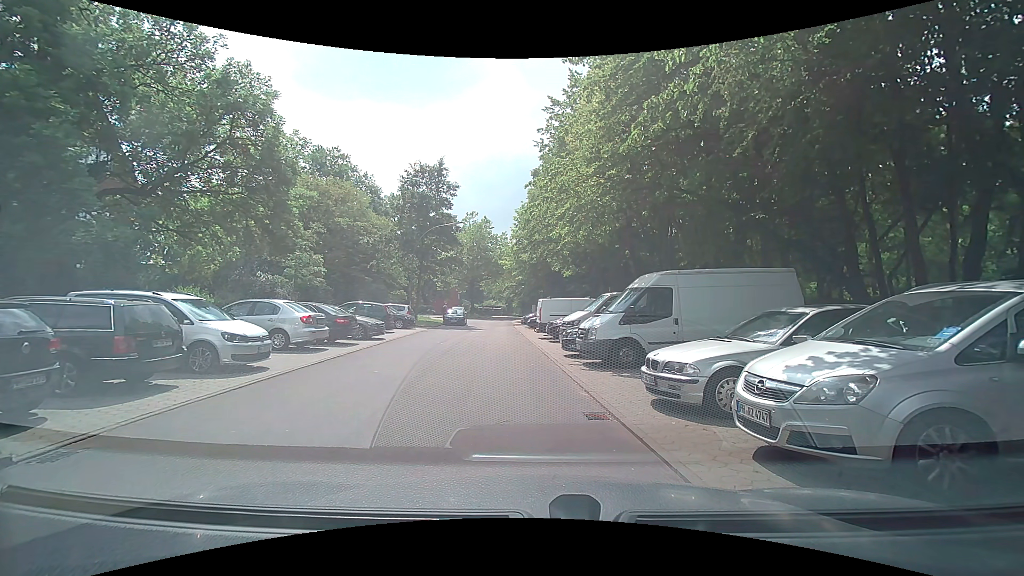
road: residential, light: Day
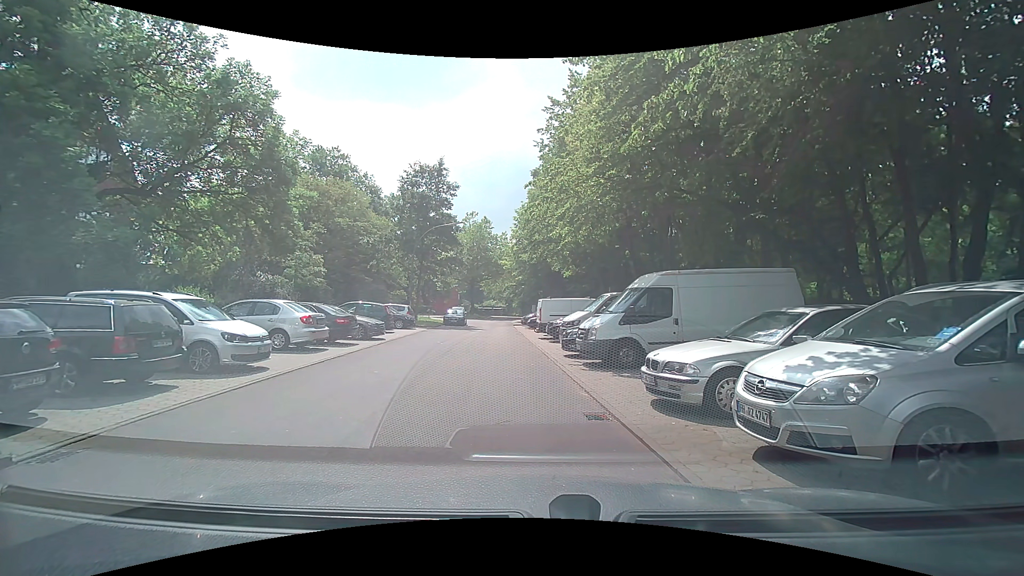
(0.0, 0.0) m; 0°
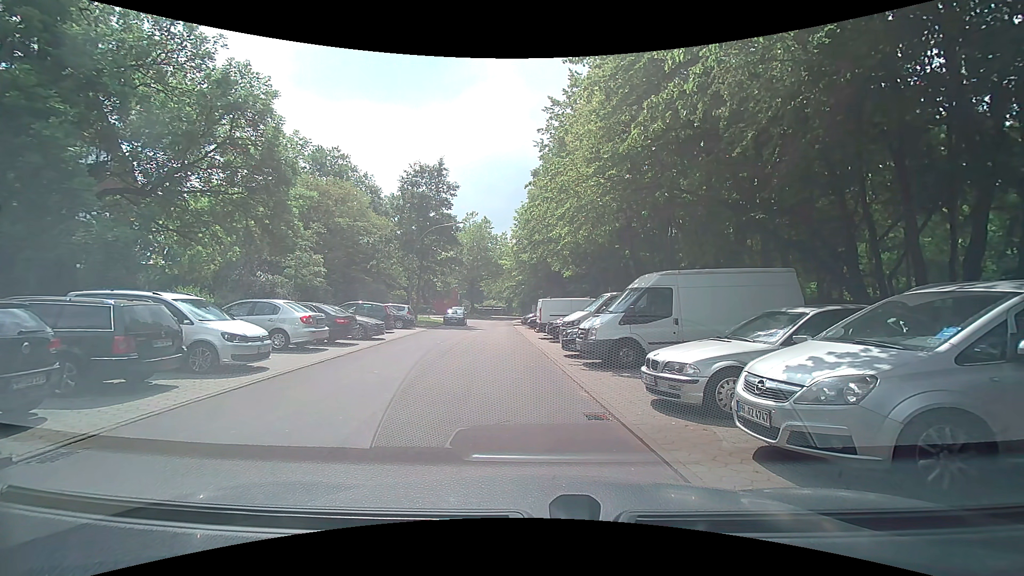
(0.0, 0.0) m; 0°
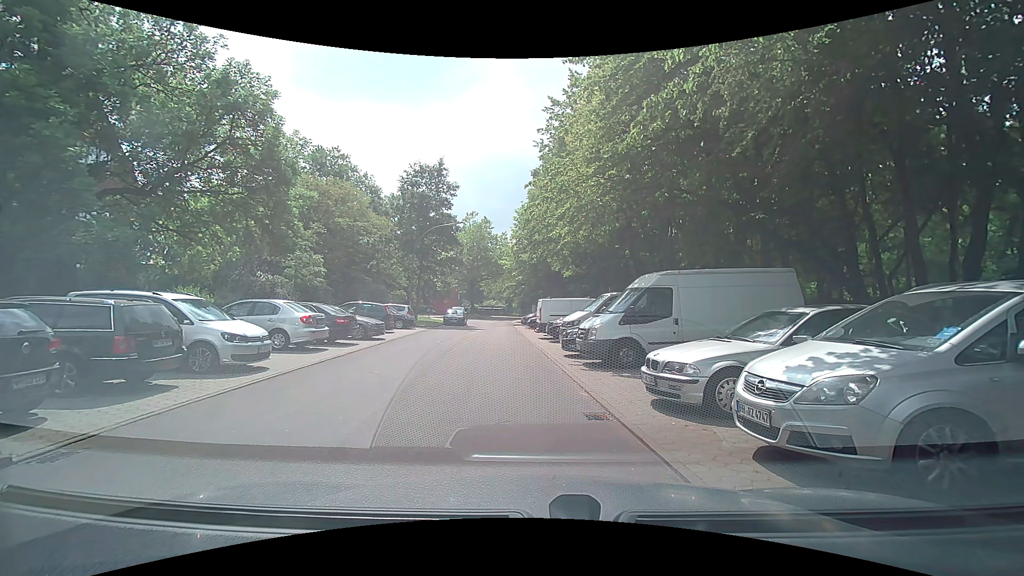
(0.0, 0.0) m; 0°
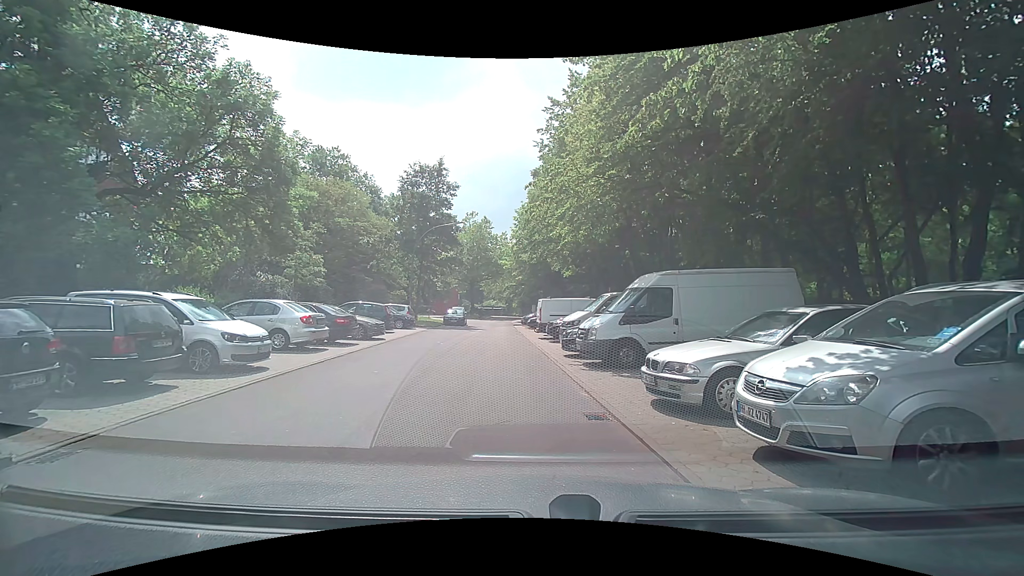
(0.0, 0.0) m; 0°
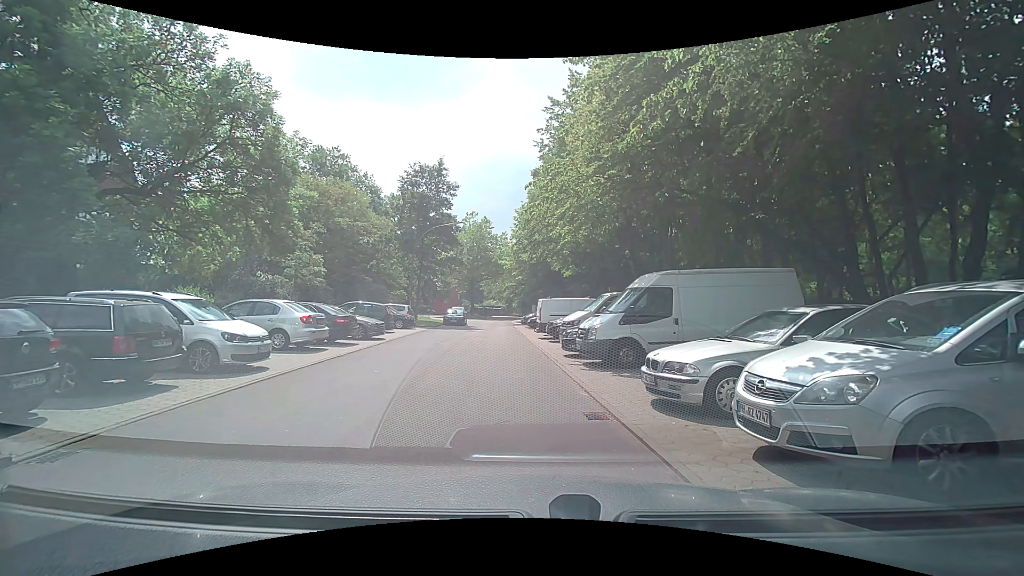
(0.0, 0.0) m; 0°
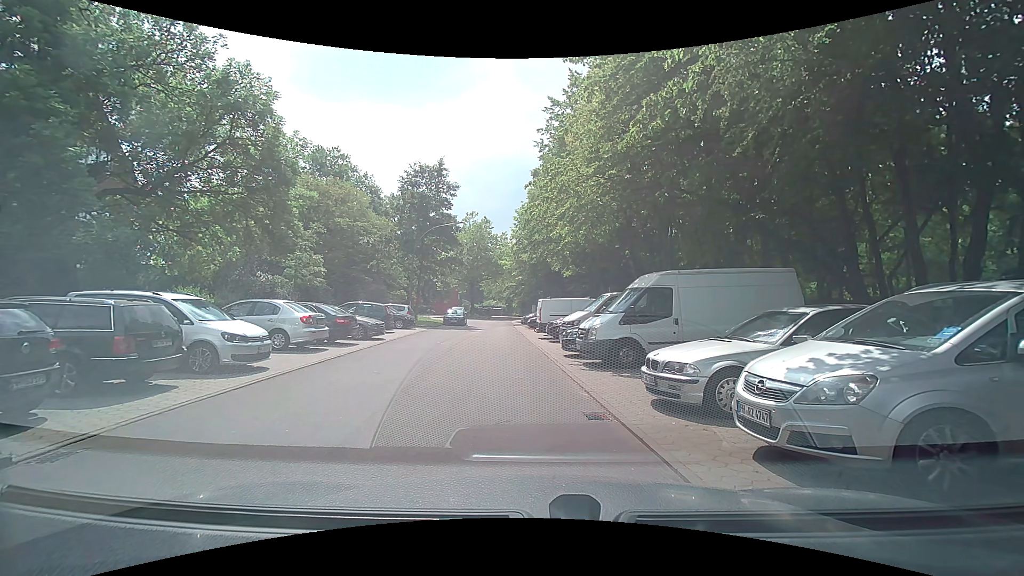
(0.0, 0.0) m; 0°
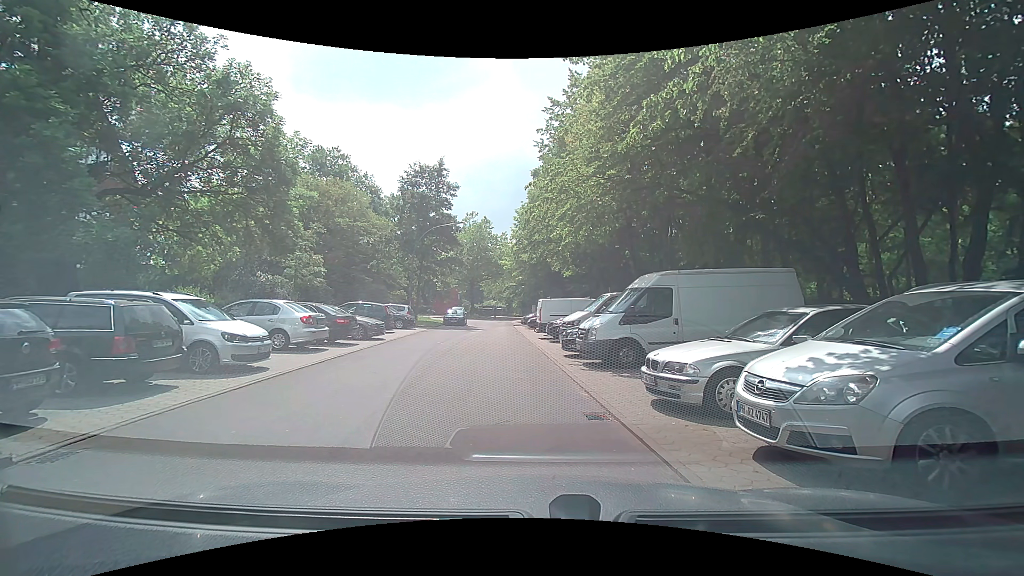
(0.0, 0.0) m; 0°
